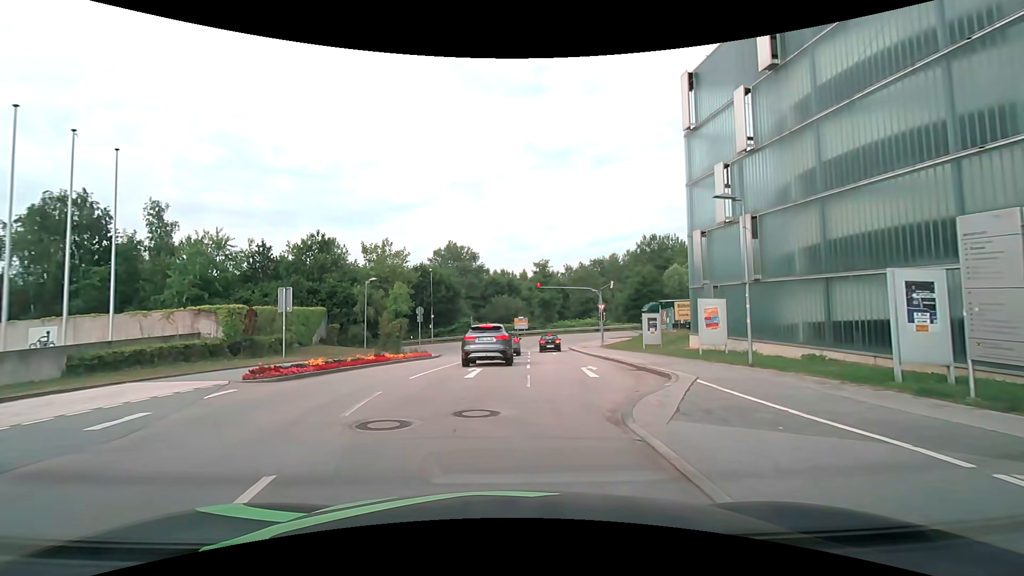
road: residential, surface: asphalt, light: Day
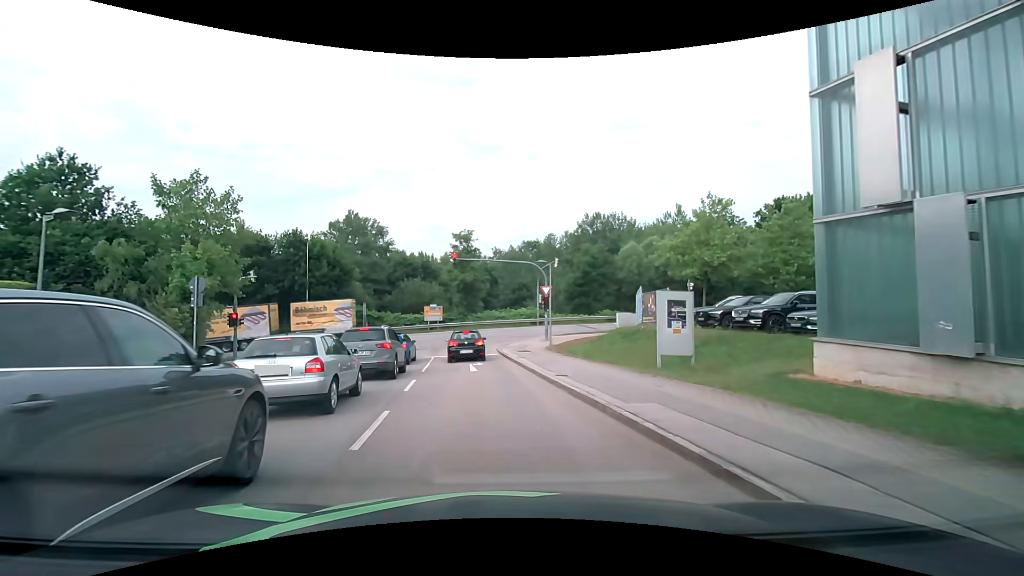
(+1.8, +17.2) m; +9°
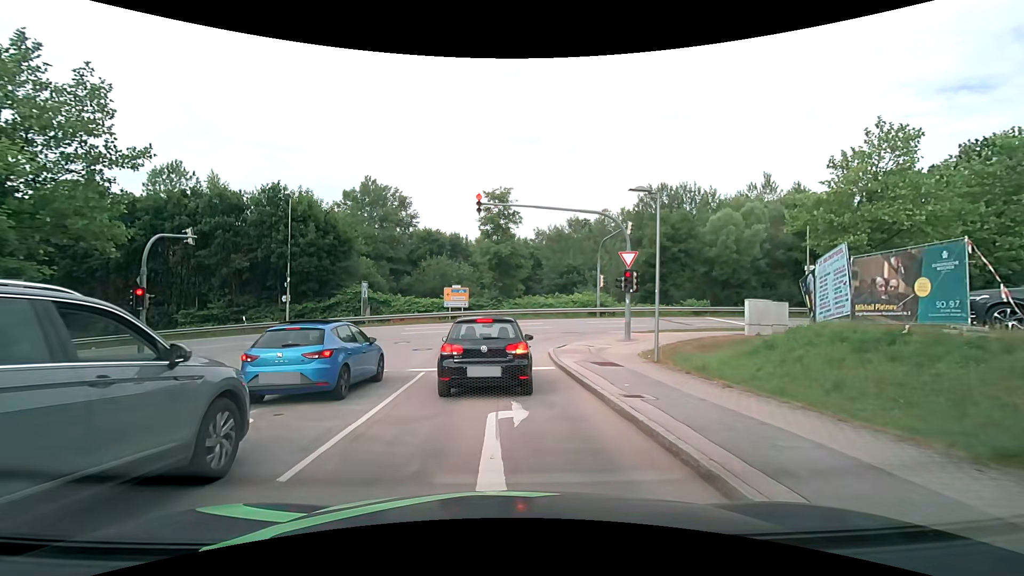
(-0.6, +13.5) m; -4°
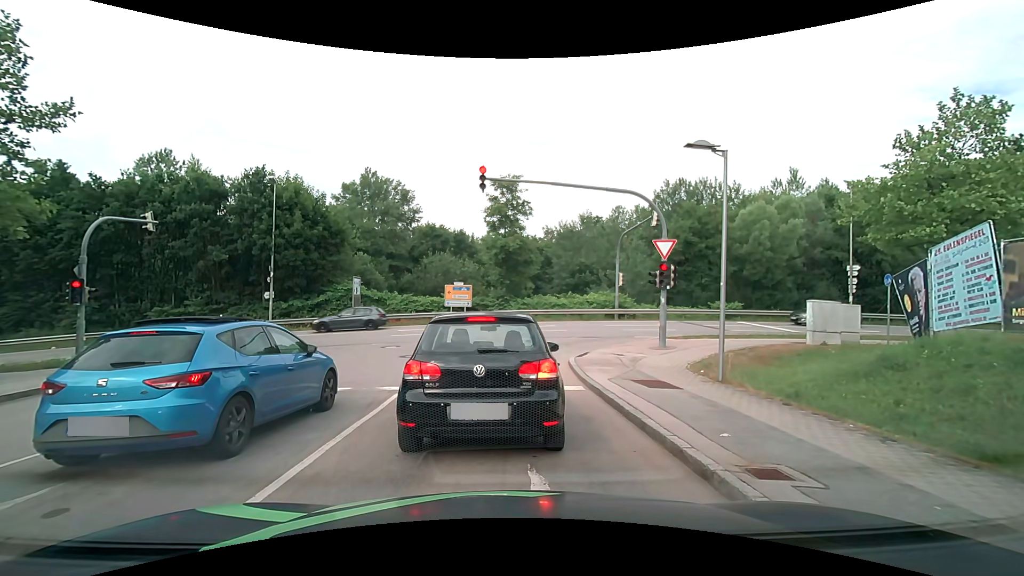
(-0.1, +3.7) m; -2°
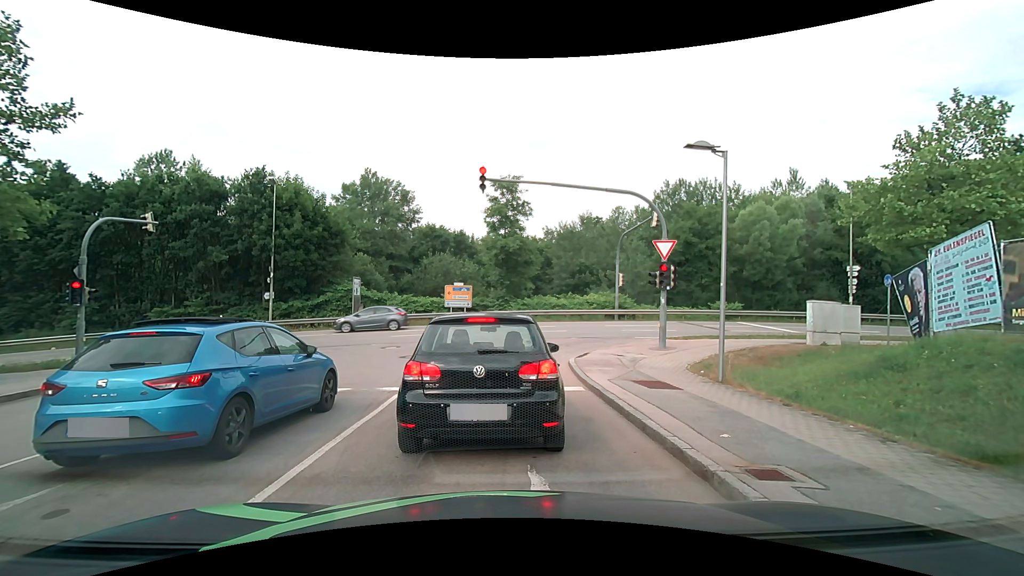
(0.0, +0.1) m; 0°
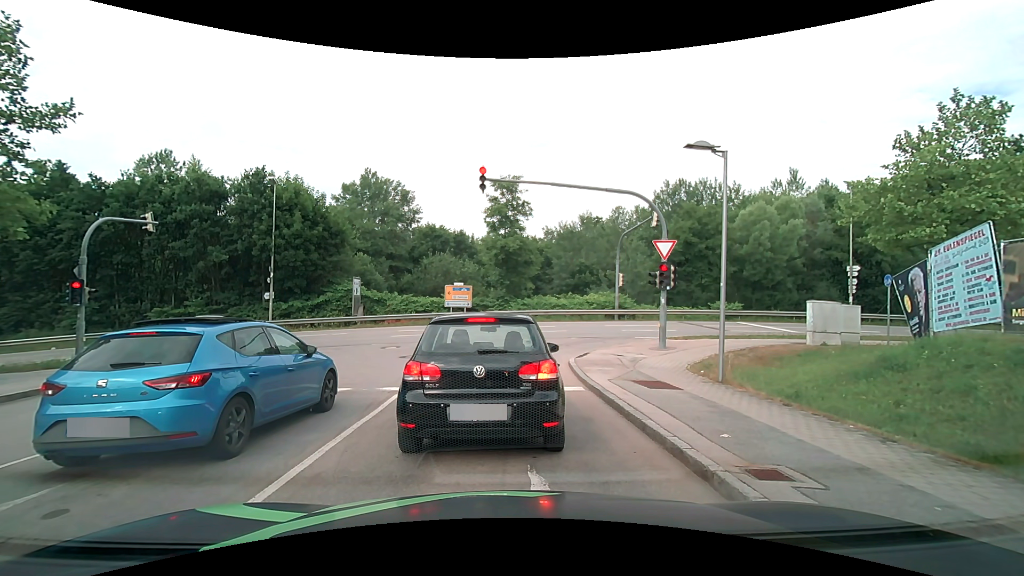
(0.0, 0.0) m; 0°
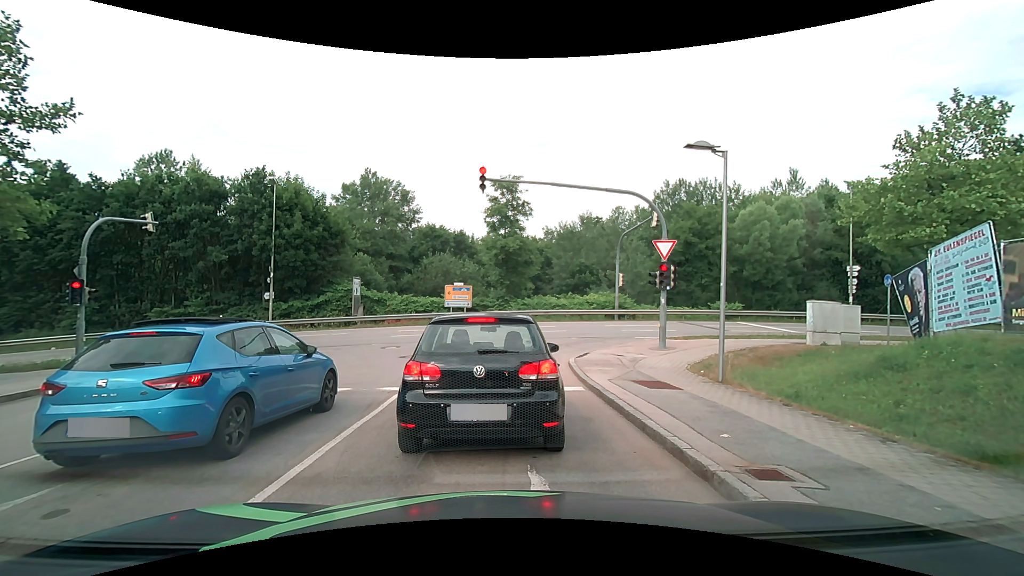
(0.0, 0.0) m; 0°
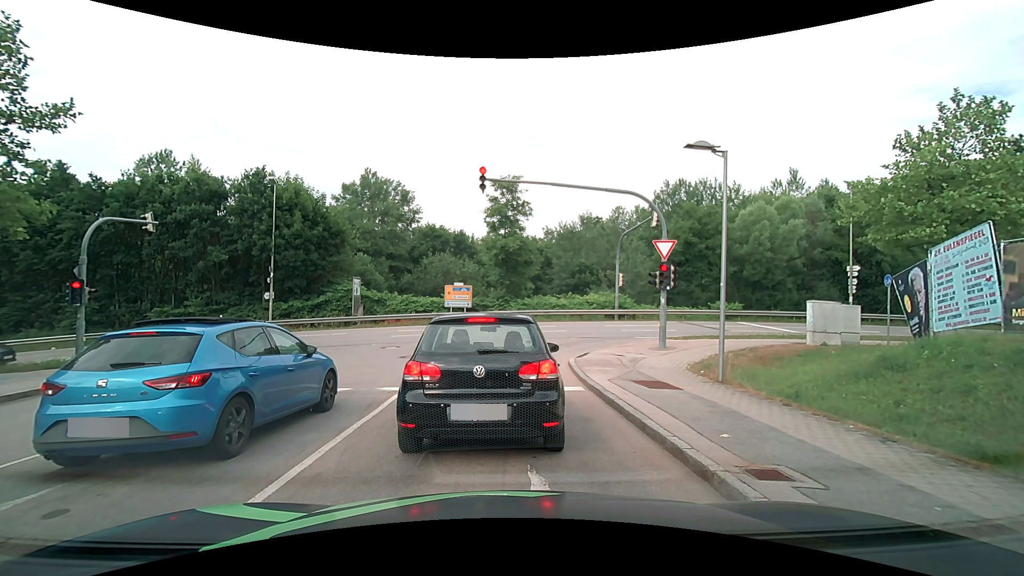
(0.0, 0.0) m; 0°
(0, +10) (+1, +20) (+8, +27) (+17, +28) (+27, +29) (+37, +30) (+47, +30) (+57, +31) (+67, +31) (+77, +31) m
